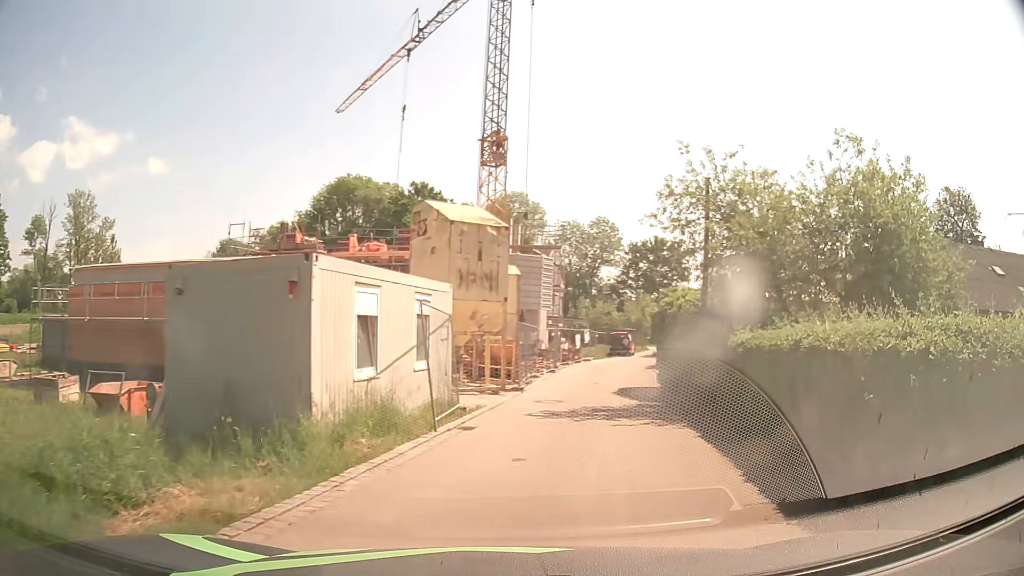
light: Day
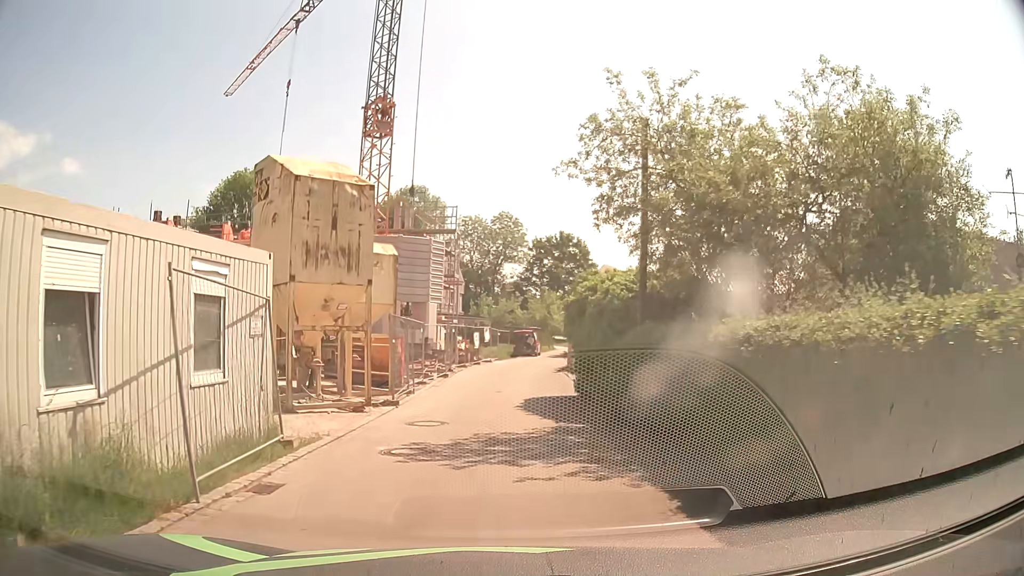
(+0.4, +5.0) m; +7°
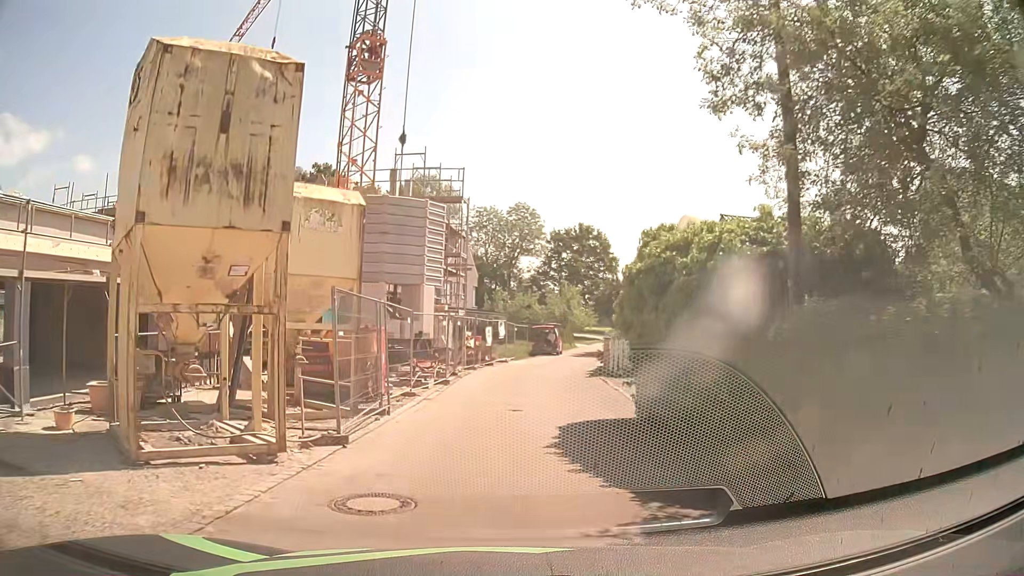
(-0.1, +6.4) m; -1°
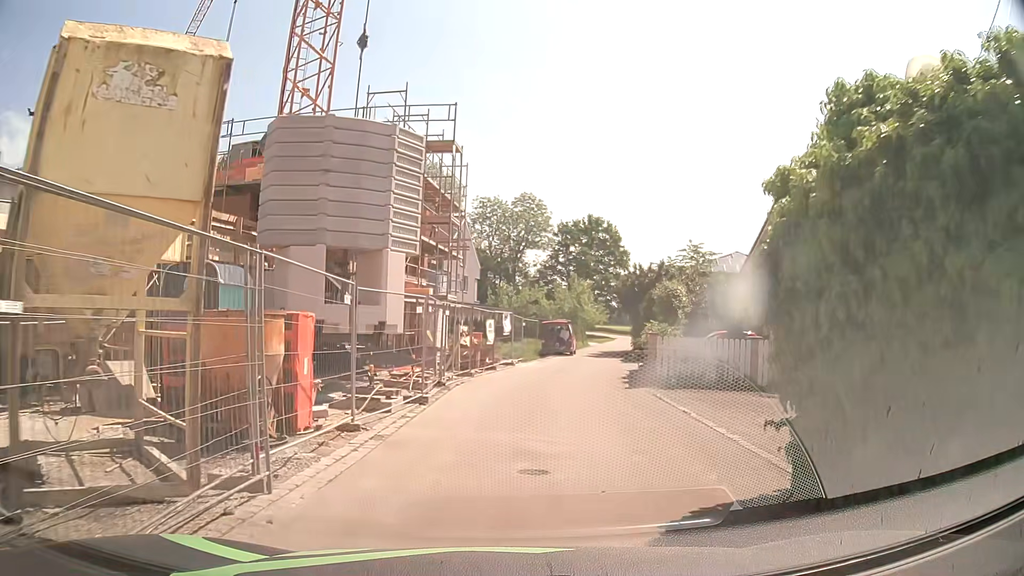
(0.0, +6.5) m; 0°
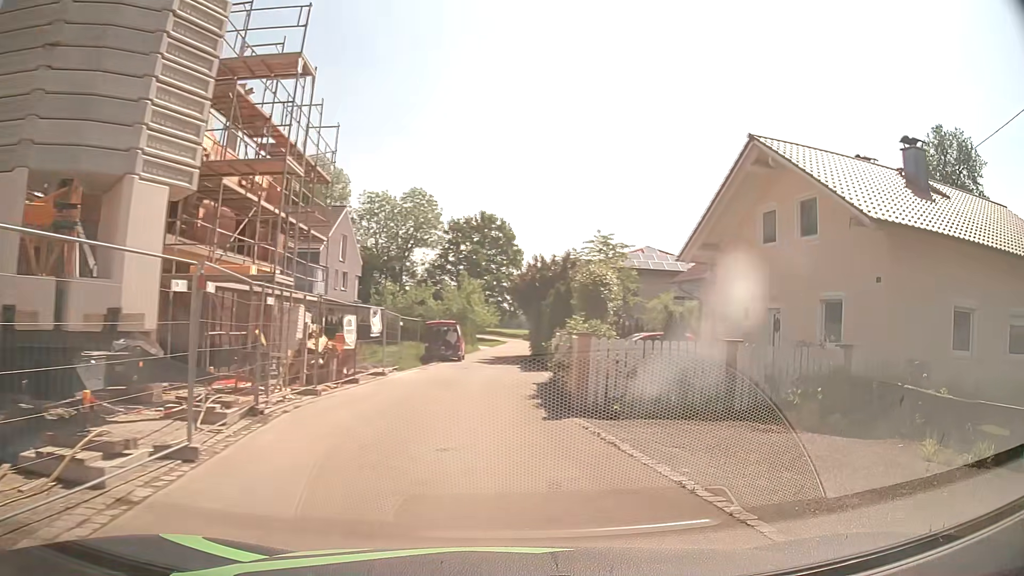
(+0.3, +5.7) m; +9°
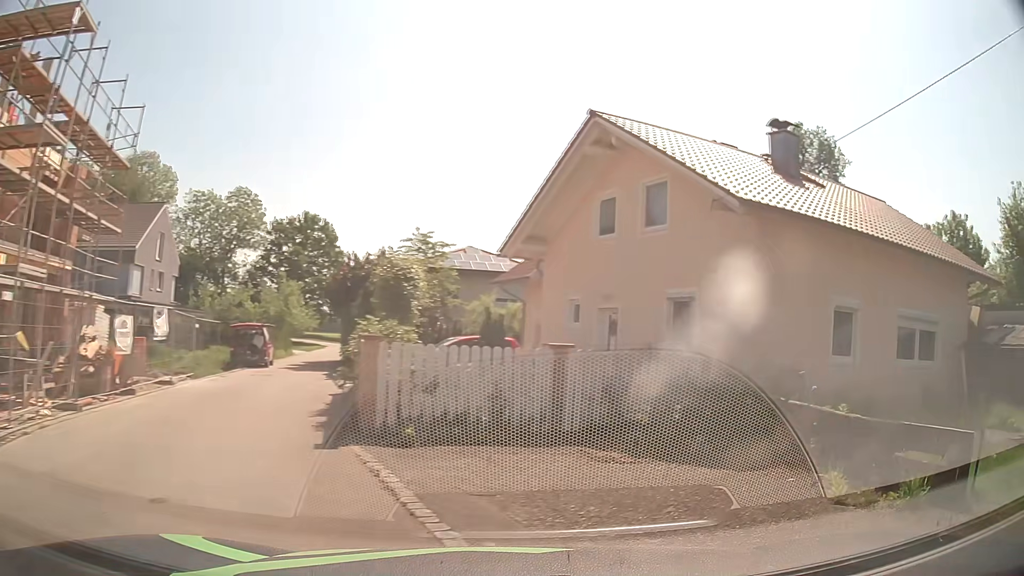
(+0.3, +2.3) m; +18°
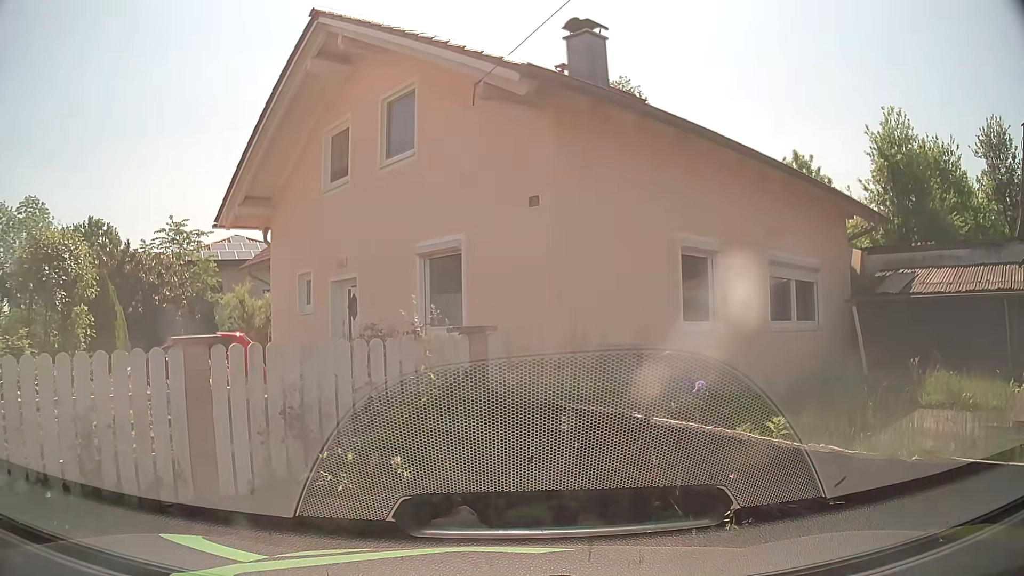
(+0.9, +4.3) m; +17°
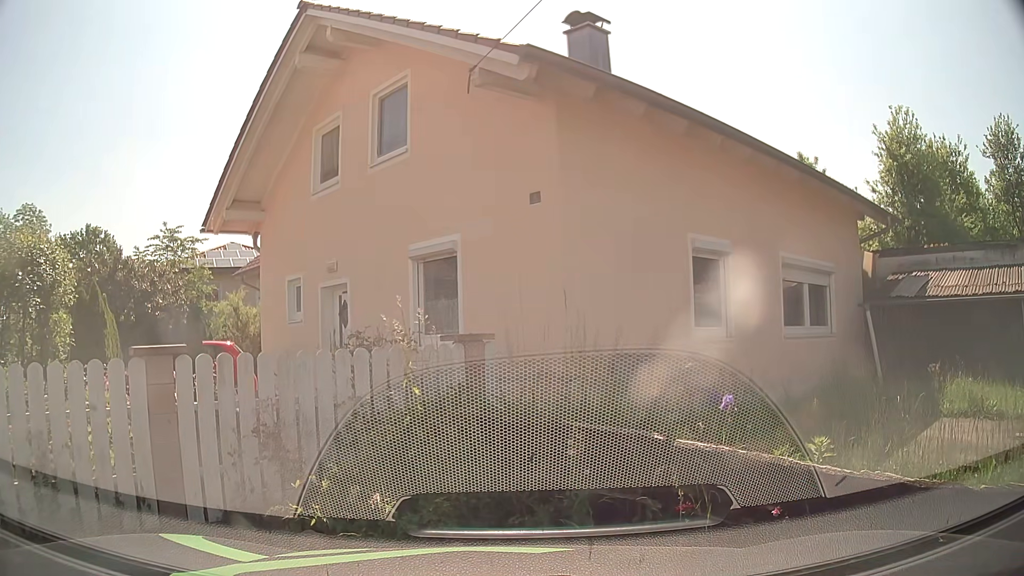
(0.0, +0.6) m; 0°
